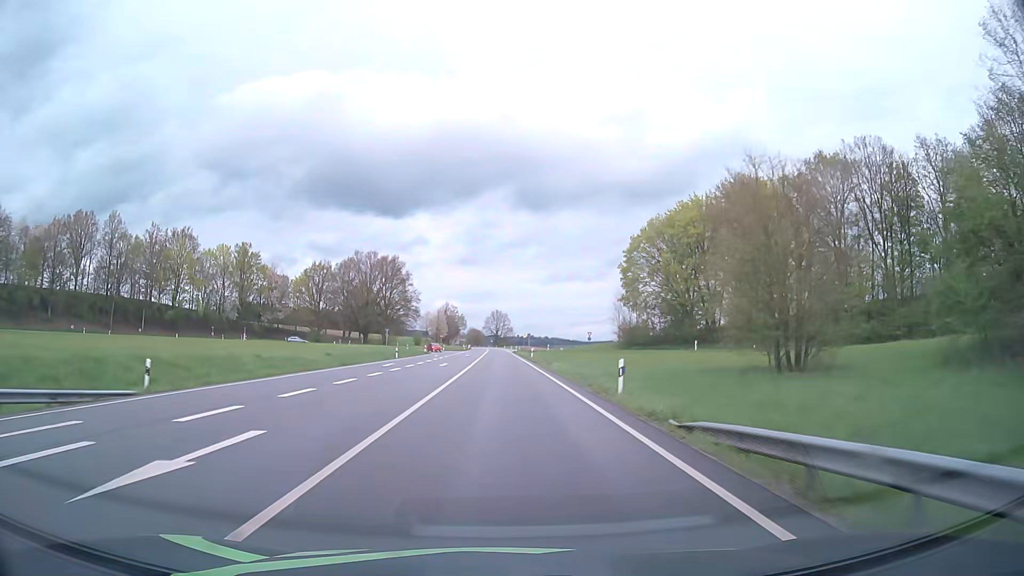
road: primary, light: Day
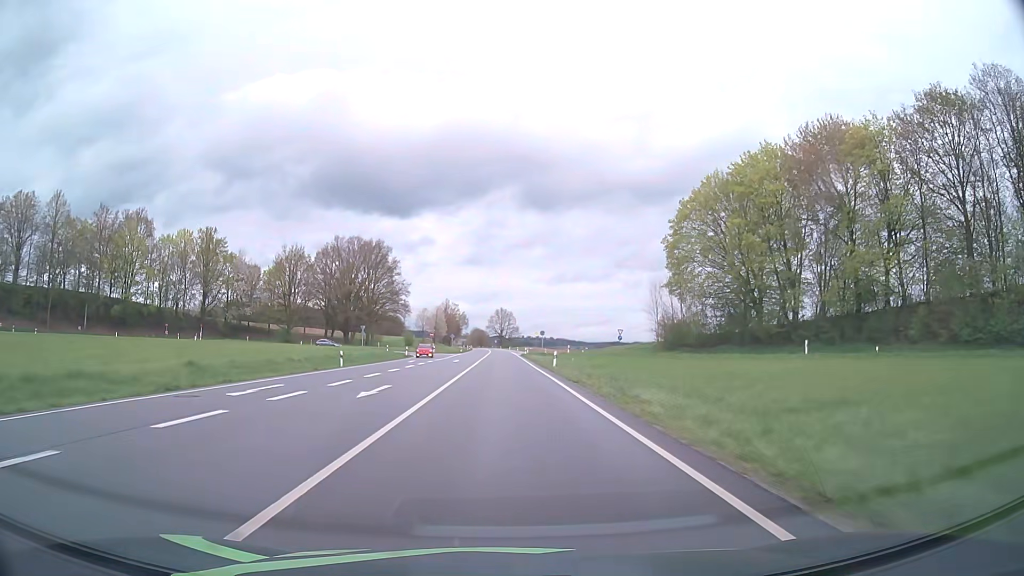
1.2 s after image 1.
(-0.2, +25.1) m; -1°
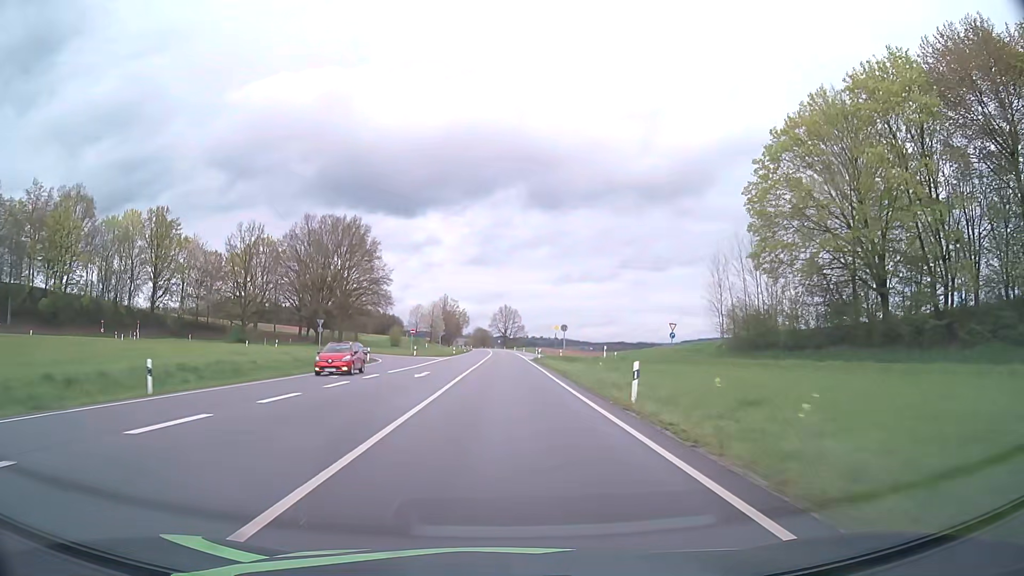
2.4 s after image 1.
(-0.1, +25.1) m; 0°
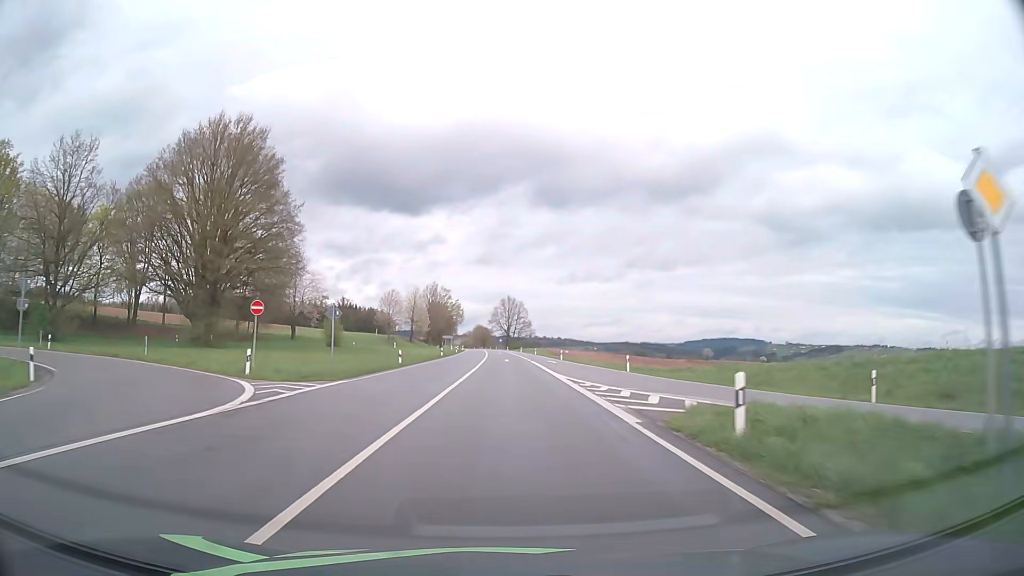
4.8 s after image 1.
(-0.3, +50.2) m; 0°
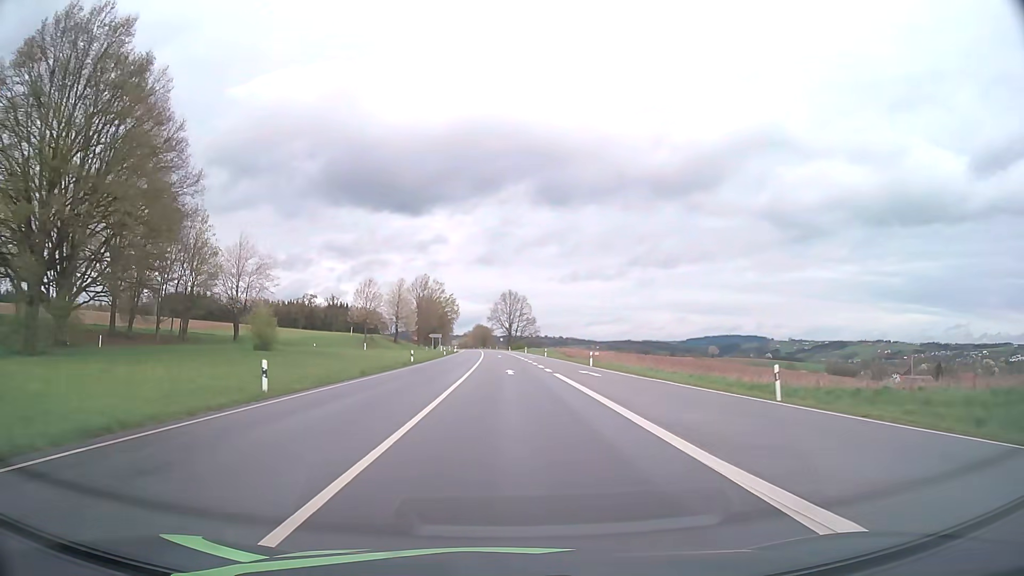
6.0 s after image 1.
(0.0, +25.1) m; 0°
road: secondary
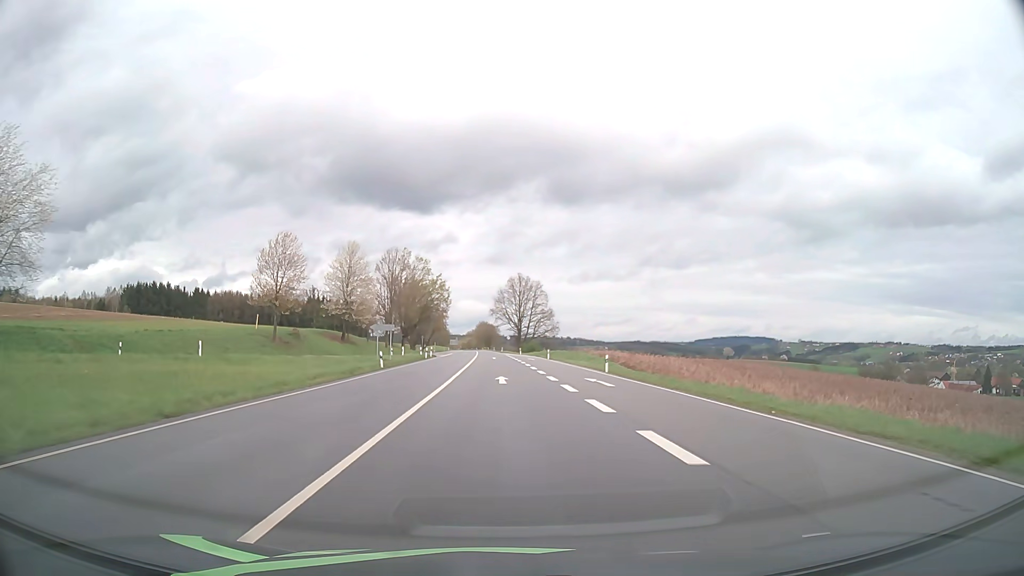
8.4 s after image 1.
(-0.3, +50.3) m; -1°
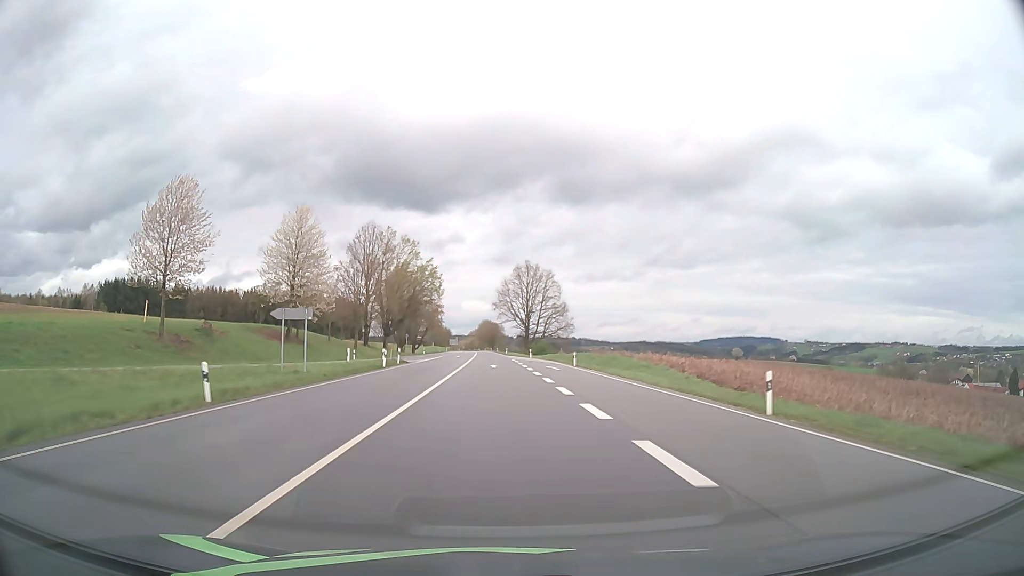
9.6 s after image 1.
(-0.1, +25.1) m; 0°
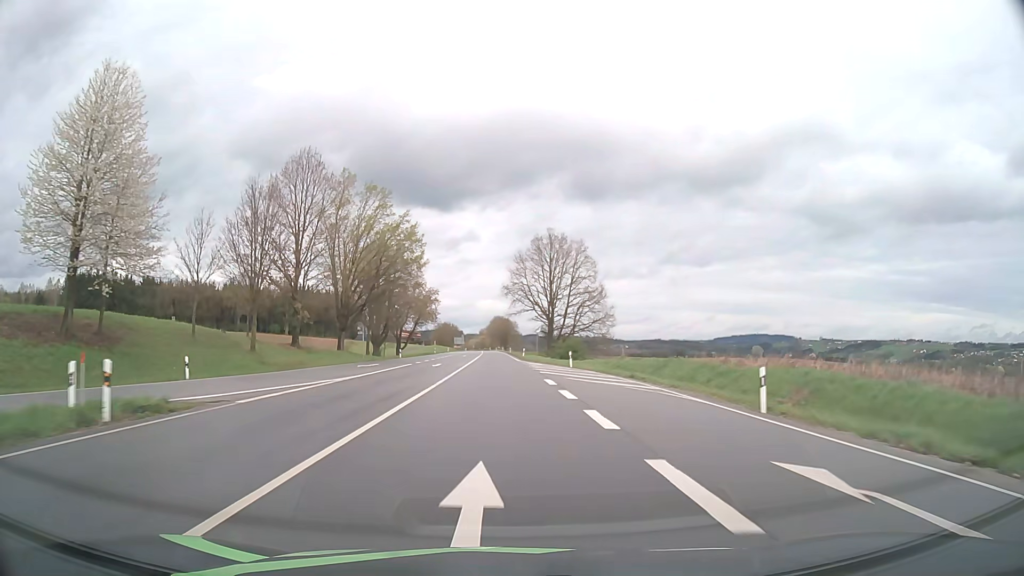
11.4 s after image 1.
(-0.4, +37.6) m; -1°
(0, +10) (0, +20) (0, +30) (0, +40) (-1, +50) (-1, +60) (-1, +70) (-1, +80) (-2, +90) (-2, +100) m
